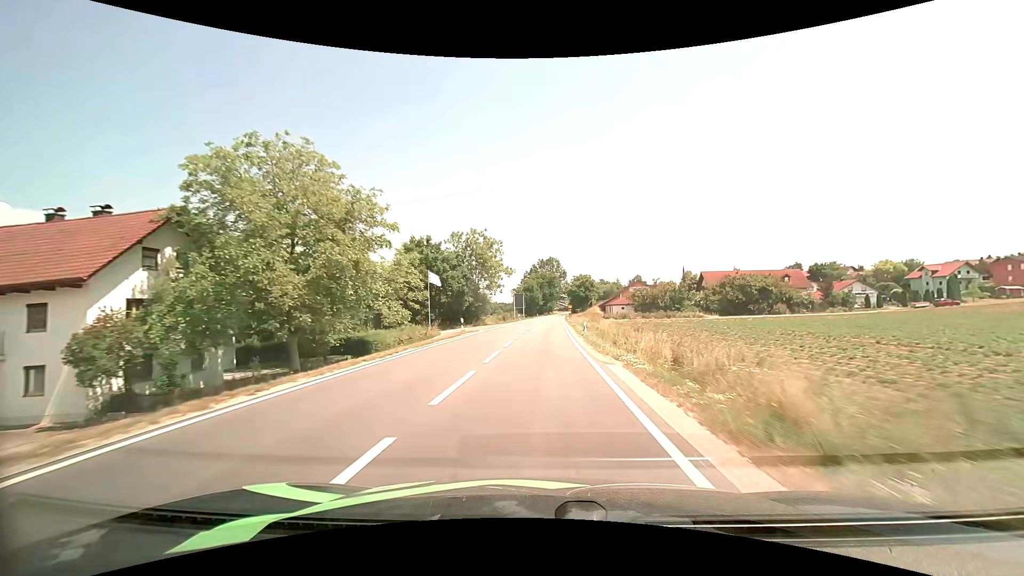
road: secondary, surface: asphalt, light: Day
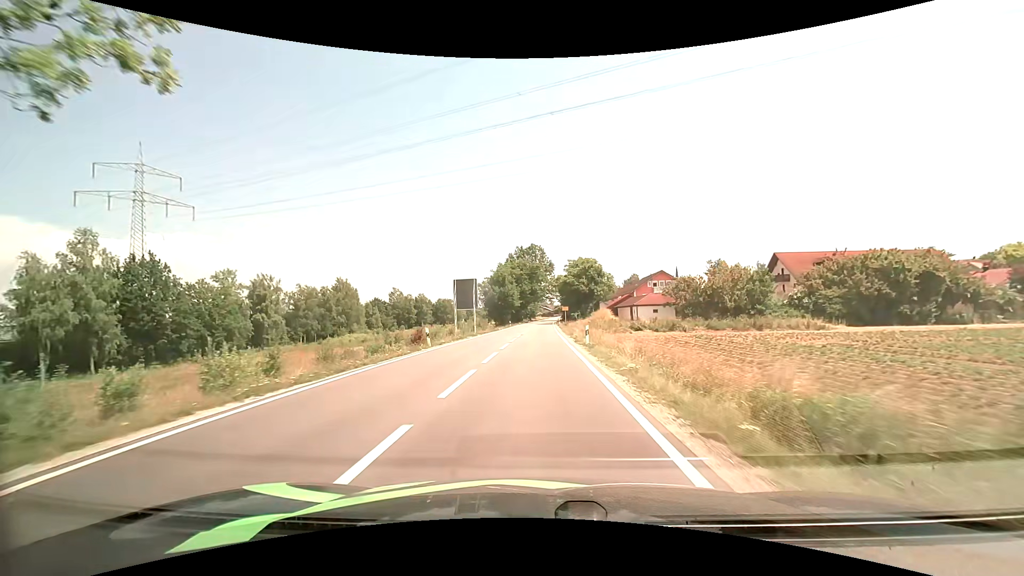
(+1.3, +53.0) m; +2°
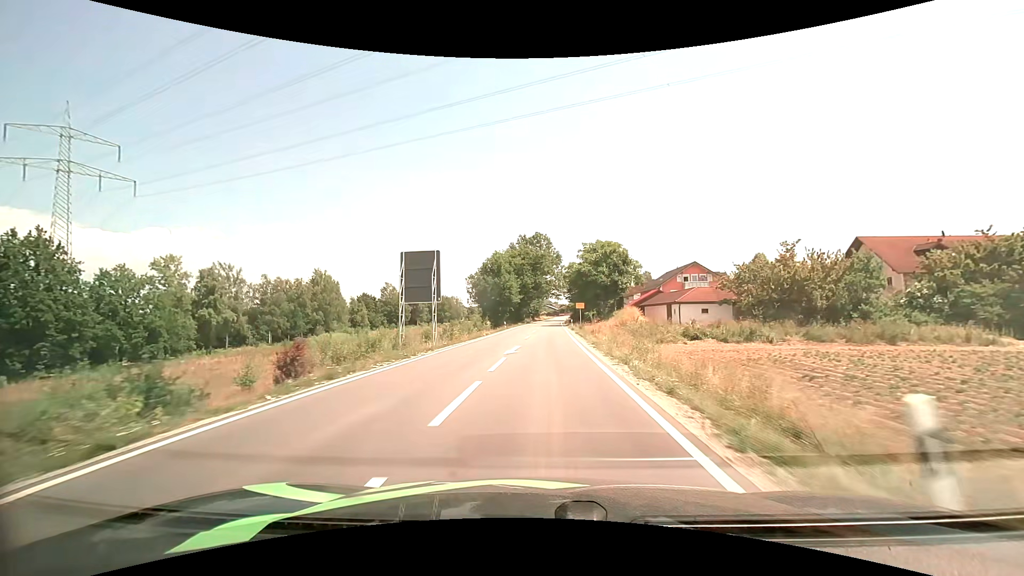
(-0.2, +20.0) m; -1°
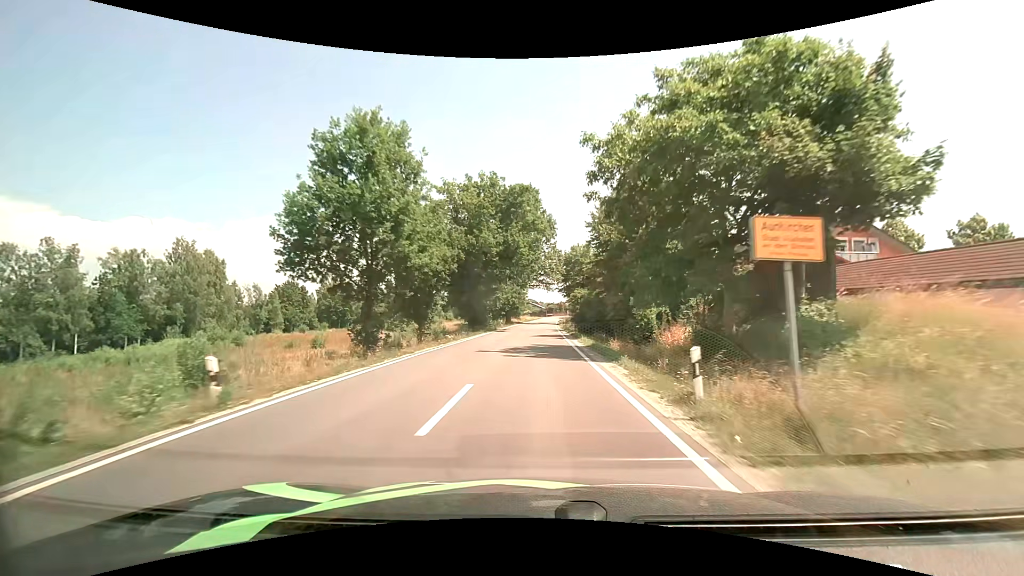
(+0.9, +49.2) m; +2°
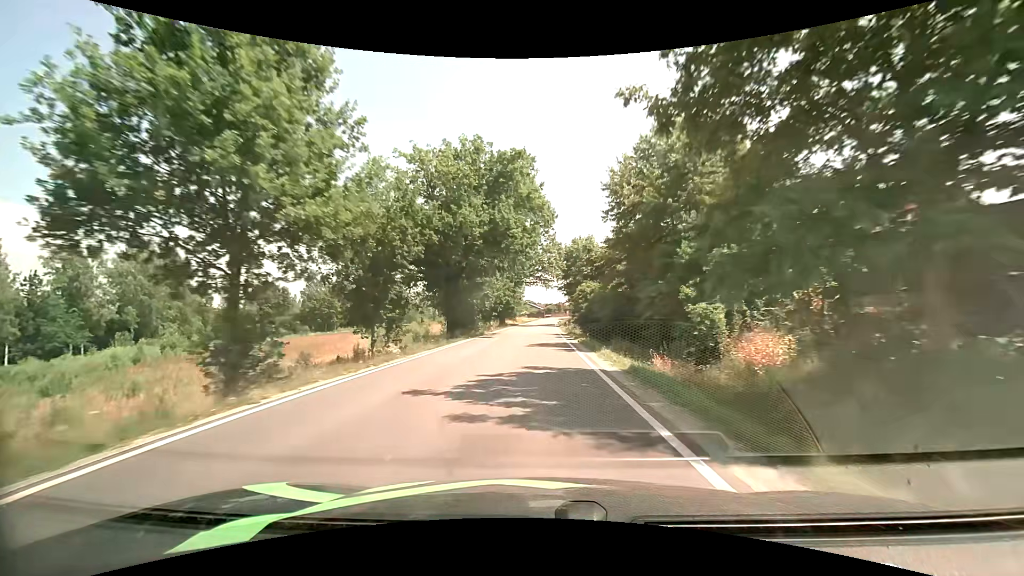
(0.0, +10.0) m; 0°
(0, +10) (0, +20) (0, +30) (0, +40) (0, +50) (0, +60) (0, +70) (+1, +80) (+1, +90) (+1, +100) m
